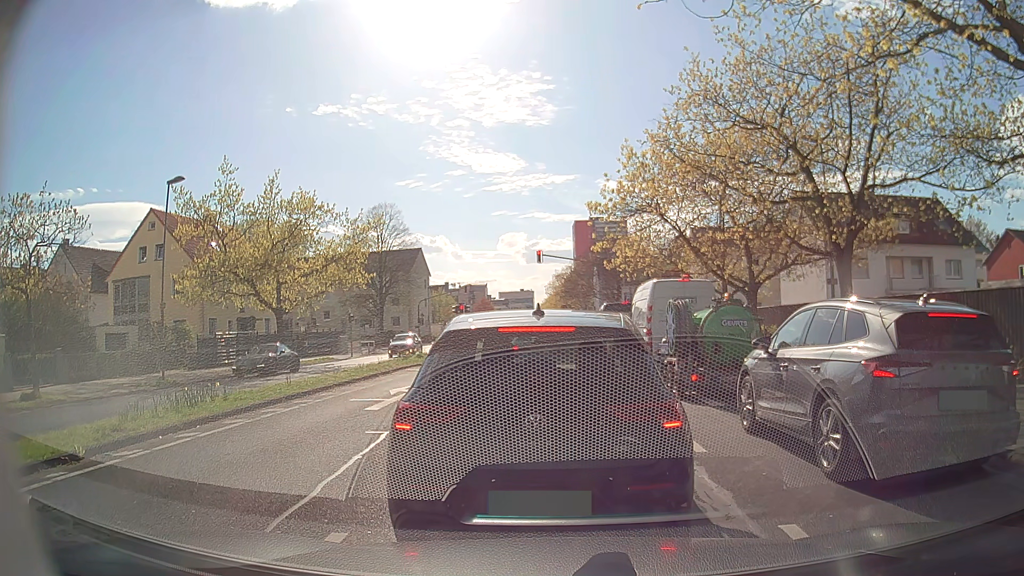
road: secondary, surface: asphalt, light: Day
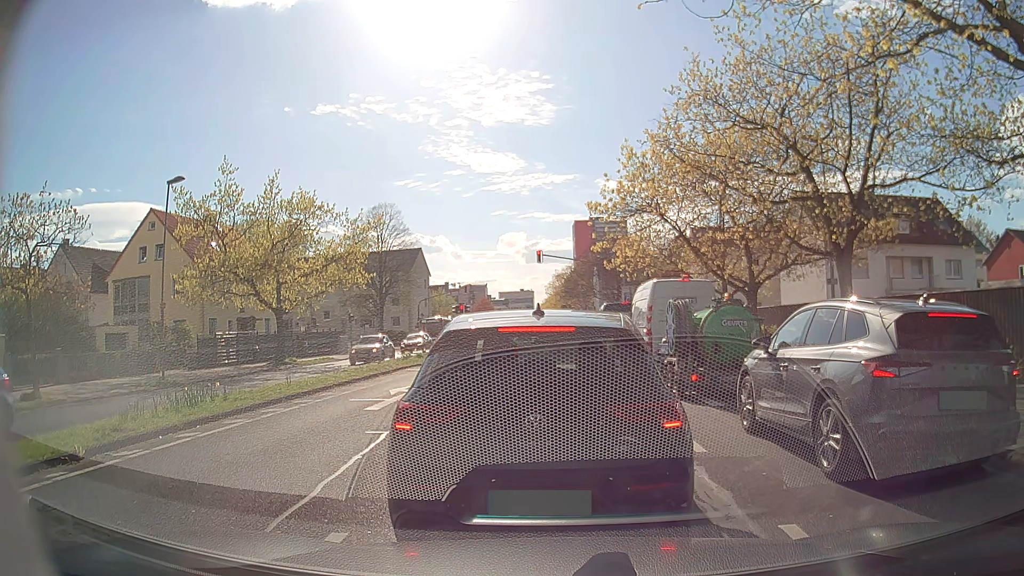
(0.0, 0.0) m; 0°
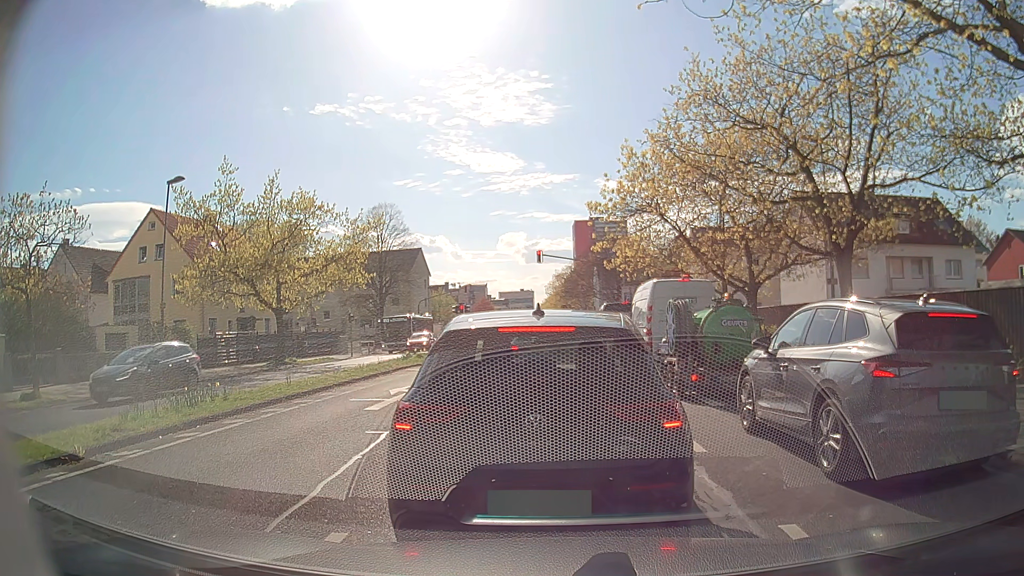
(0.0, 0.0) m; 0°
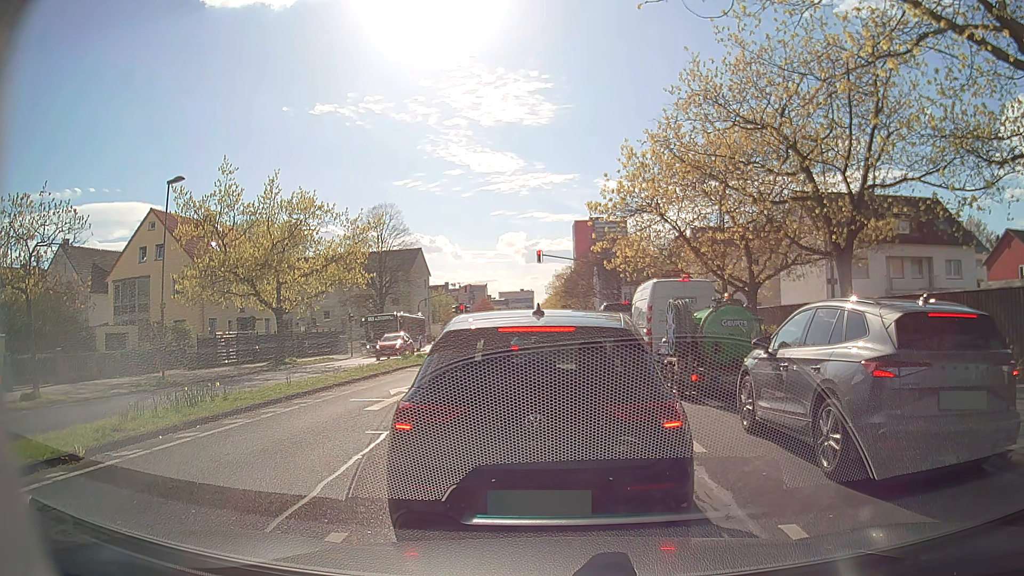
(0.0, 0.0) m; 0°
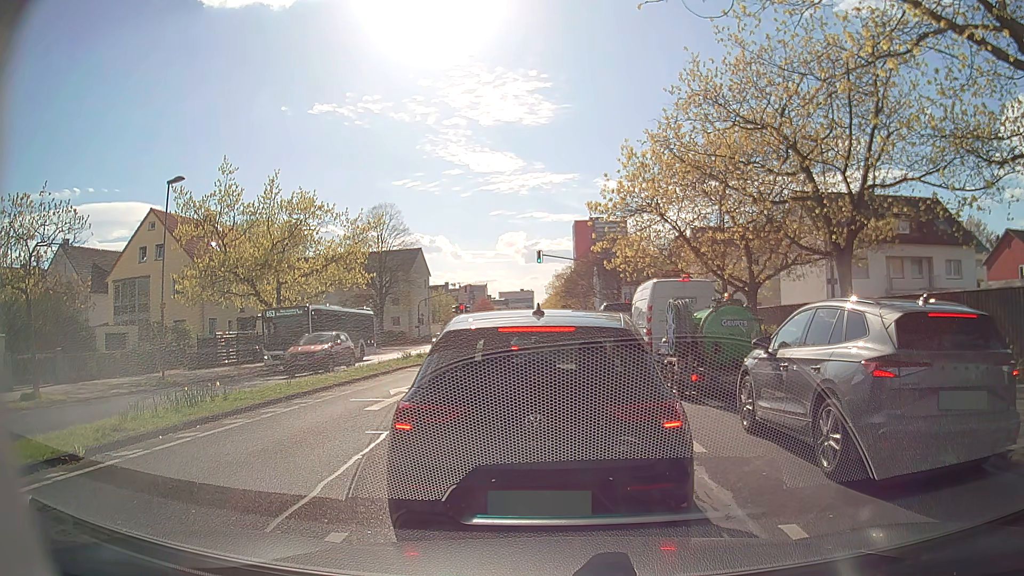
(0.0, 0.0) m; 0°
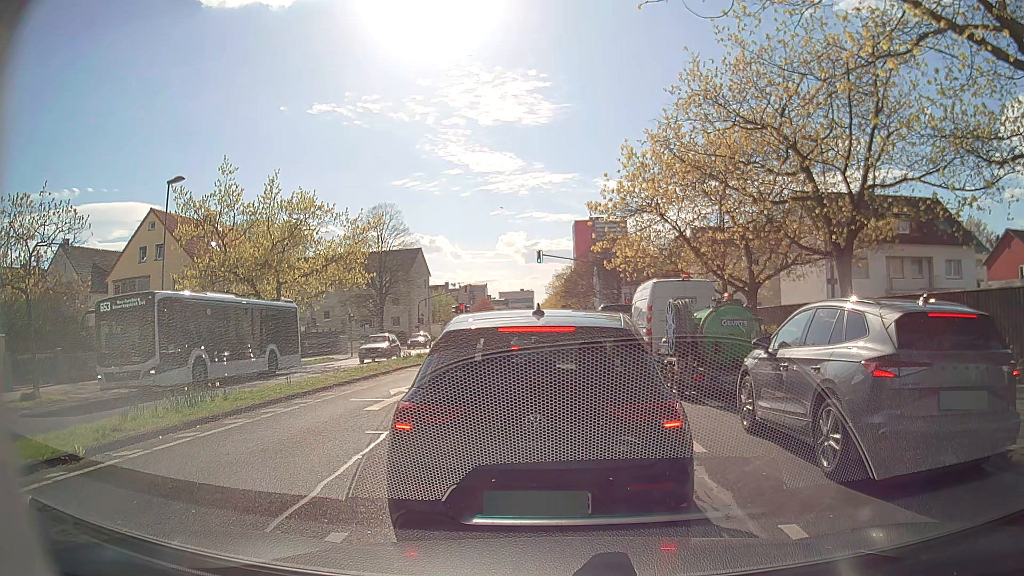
(0.0, 0.0) m; 0°
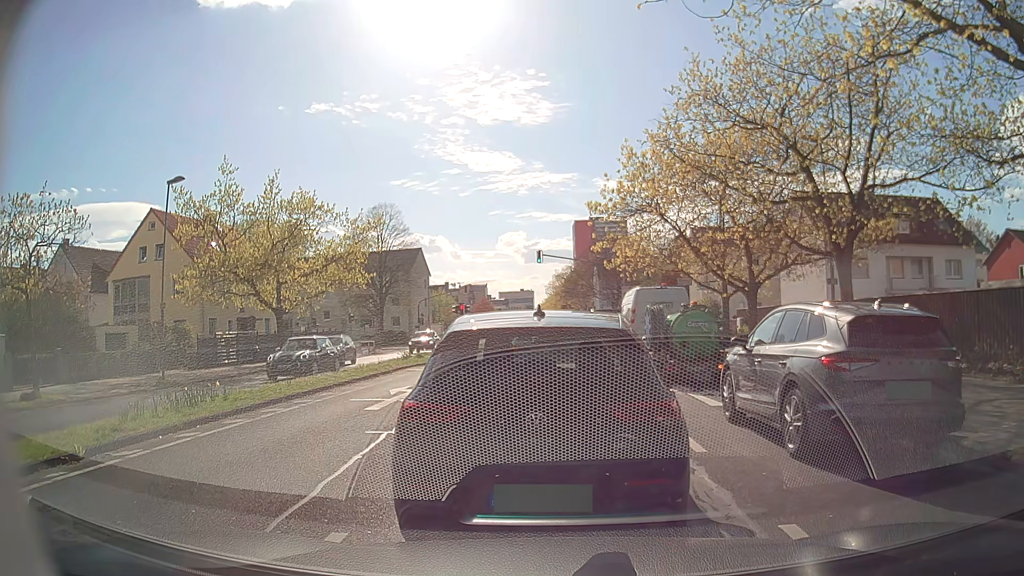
(0.0, 0.0) m; 0°
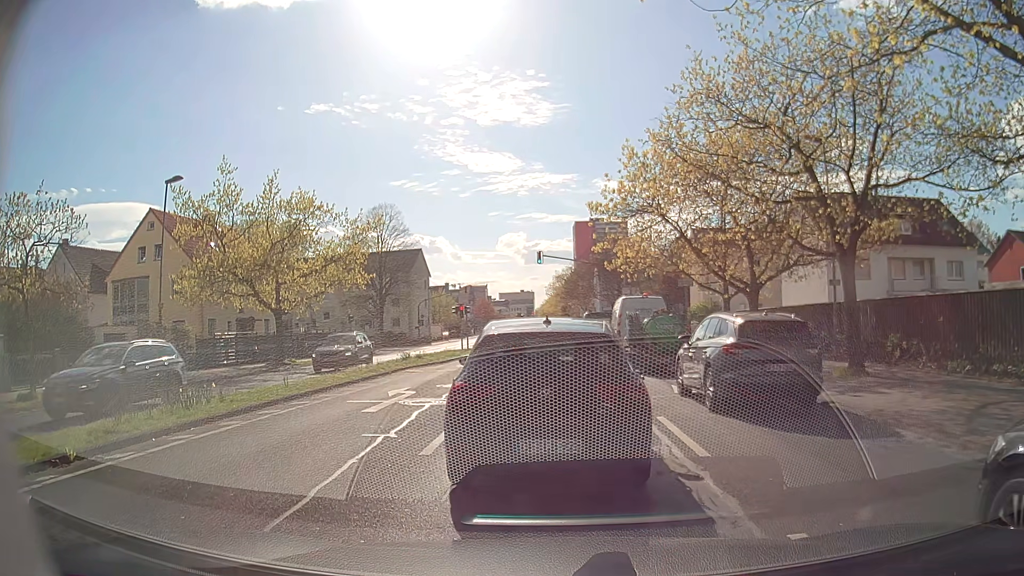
(0.0, +0.2) m; 0°
